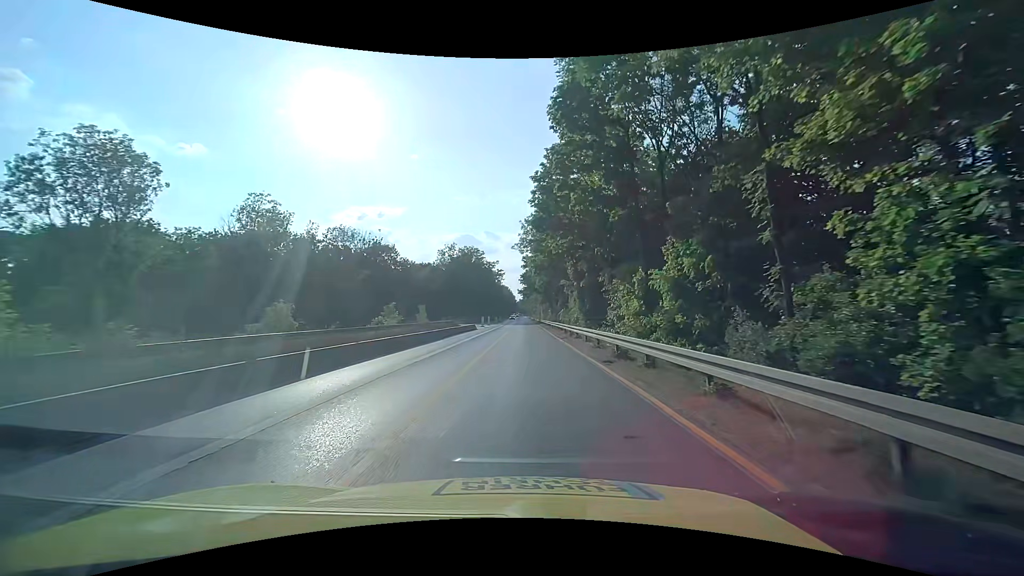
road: trunk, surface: asphalt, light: Day
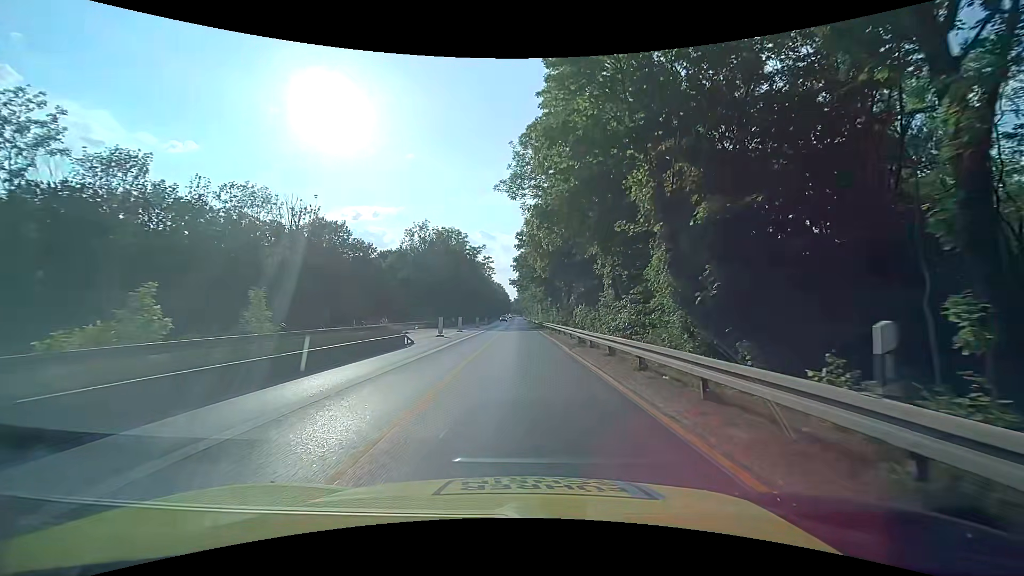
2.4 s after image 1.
(-0.2, +28.6) m; 0°
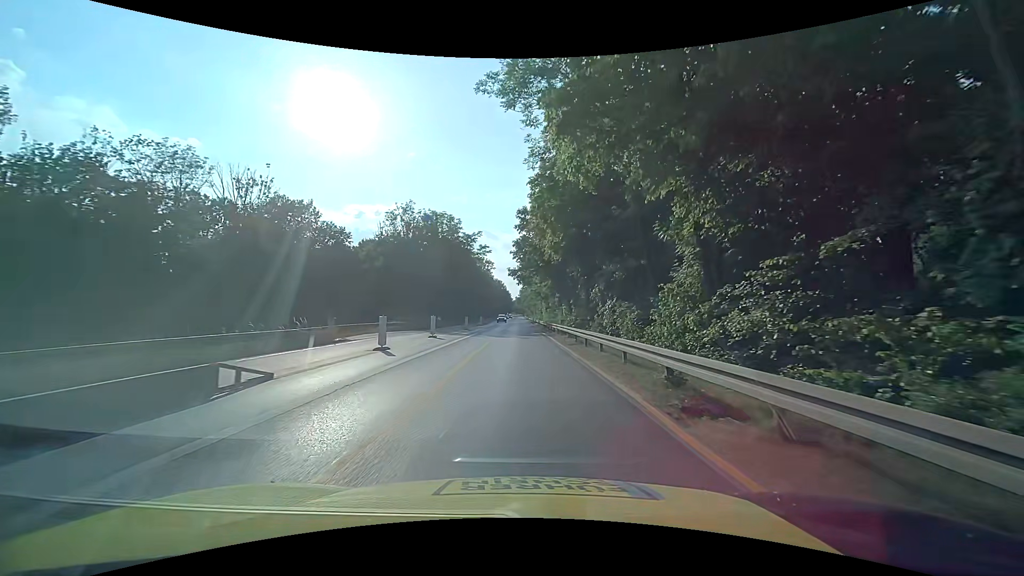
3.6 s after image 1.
(0.0, +14.3) m; 0°
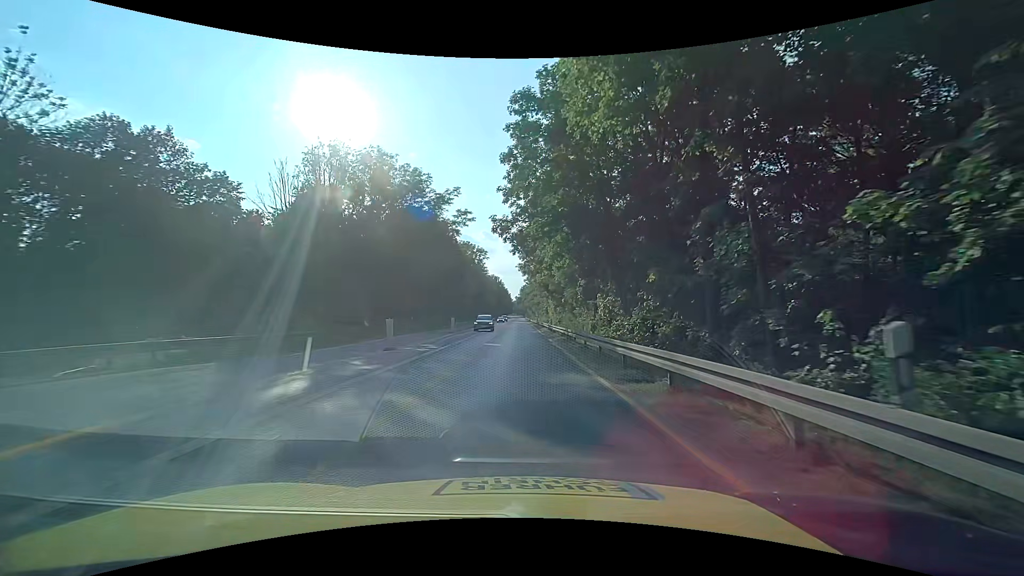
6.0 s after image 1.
(+0.1, +28.7) m; 0°
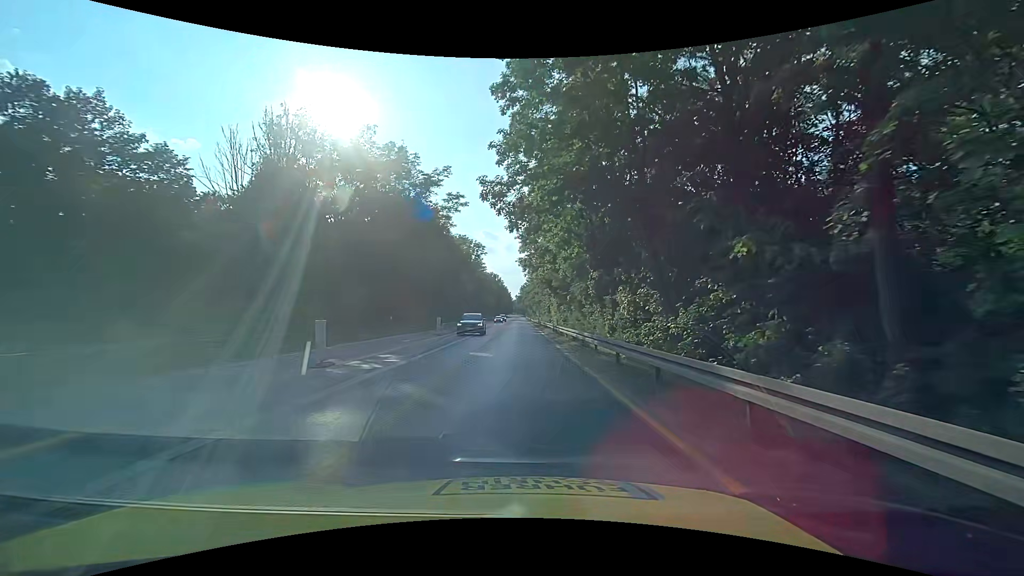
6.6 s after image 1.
(0.0, +7.2) m; 0°
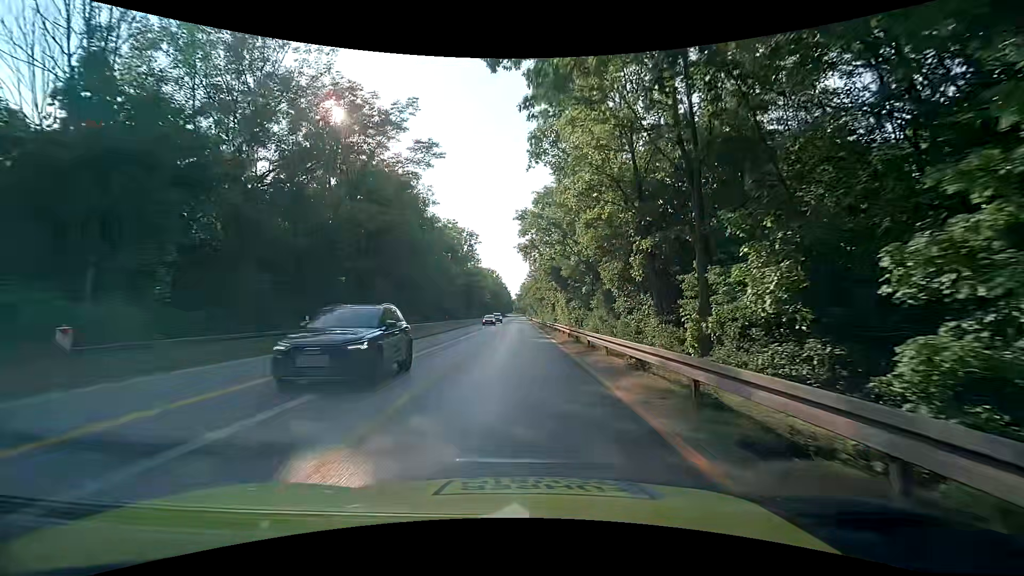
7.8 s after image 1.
(0.0, +14.4) m; 0°
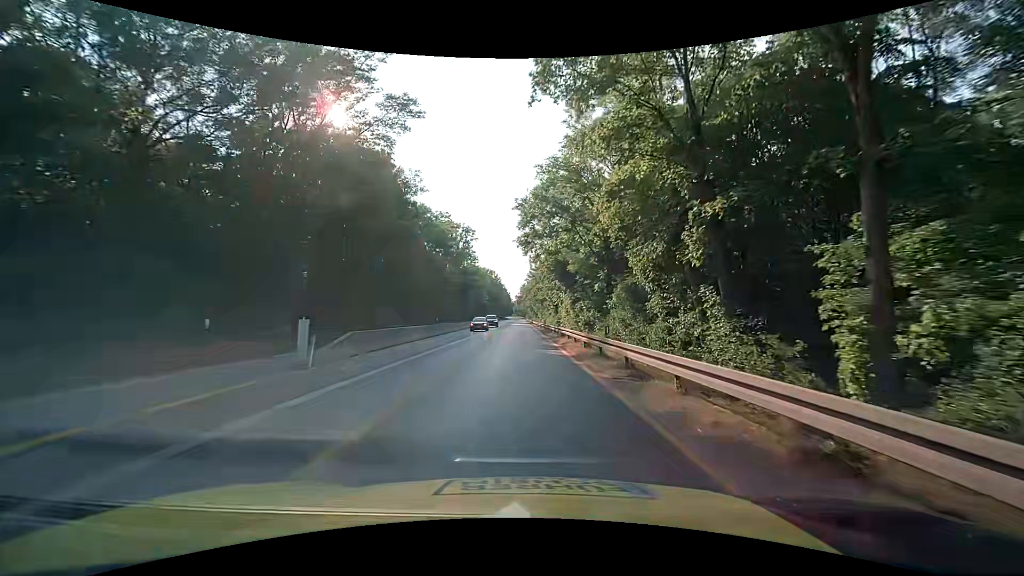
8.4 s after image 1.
(0.0, +7.2) m; 0°
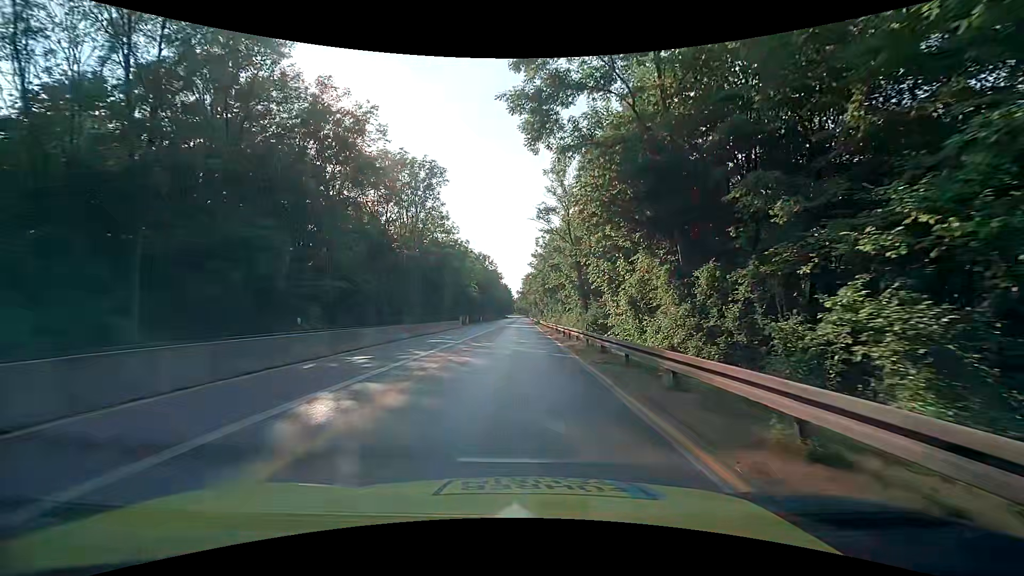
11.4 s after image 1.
(-0.1, +35.8) m; 0°
